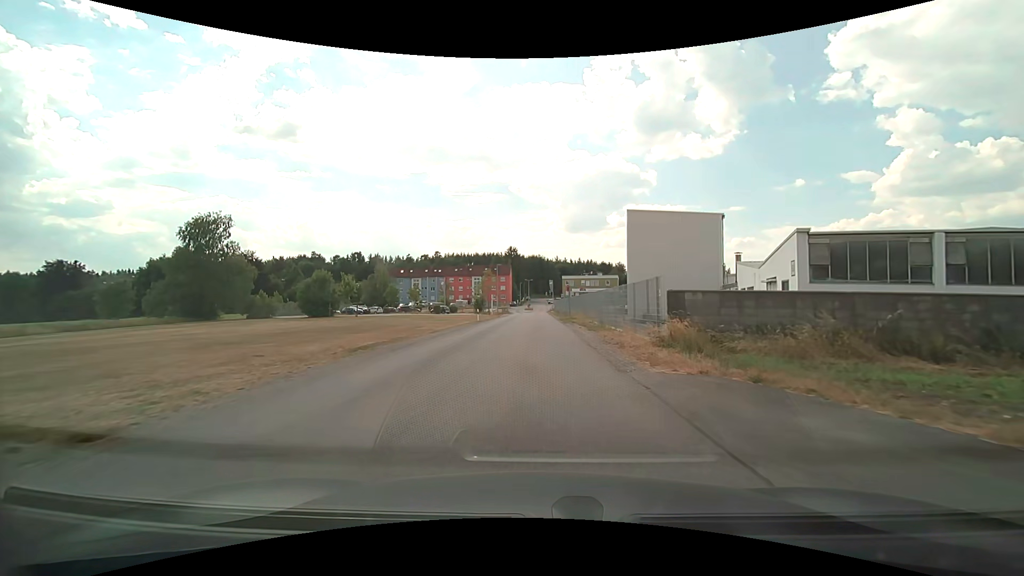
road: unclassified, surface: asphalt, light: Day
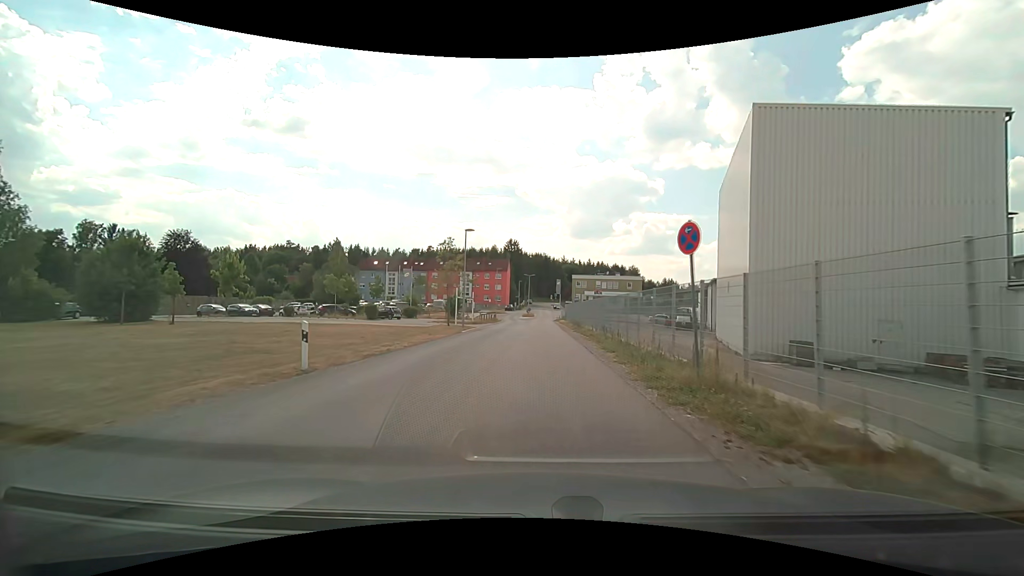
(0.0, +33.2) m; 0°
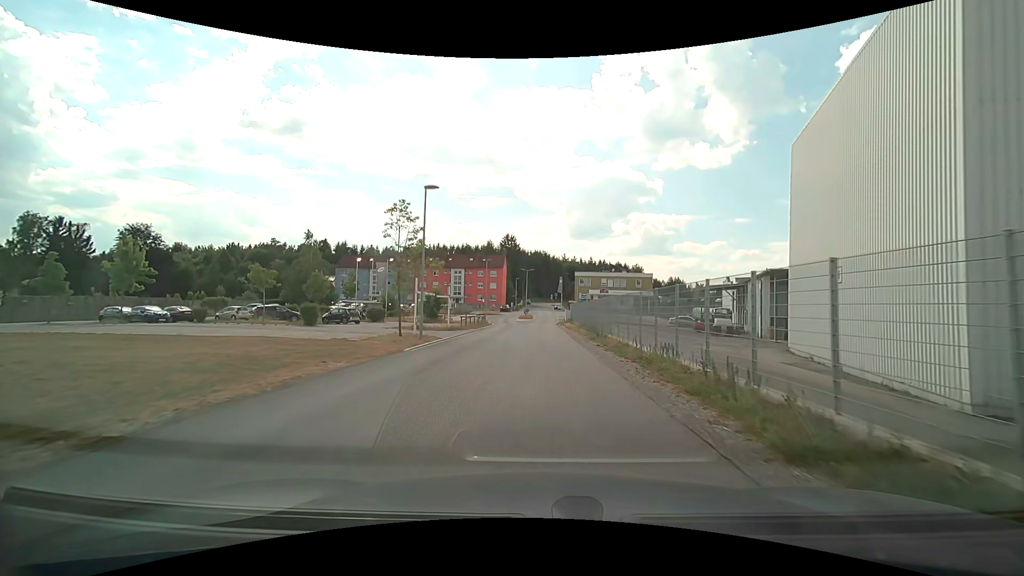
(0.0, +13.0) m; 0°
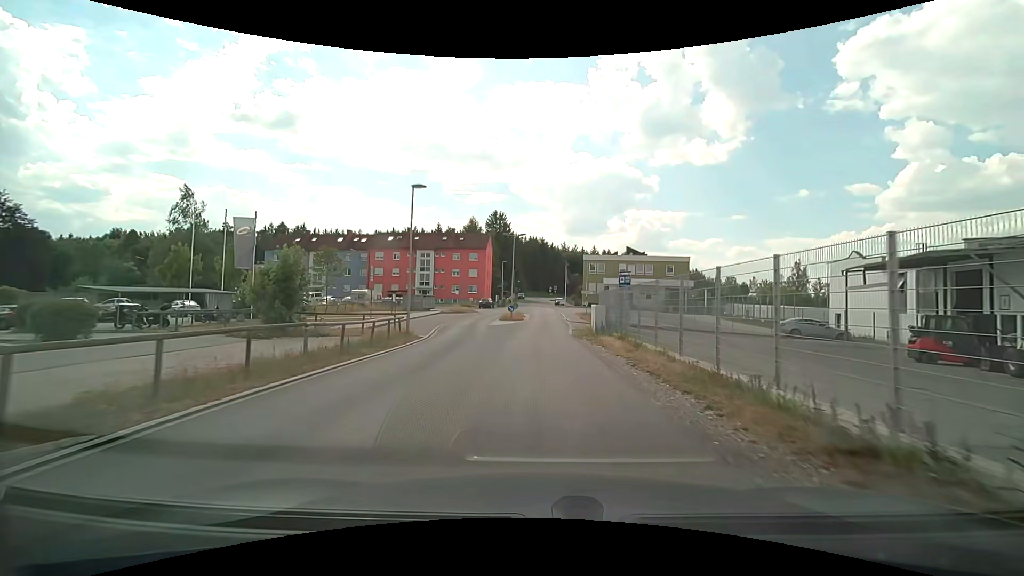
(0.0, +31.8) m; +1°
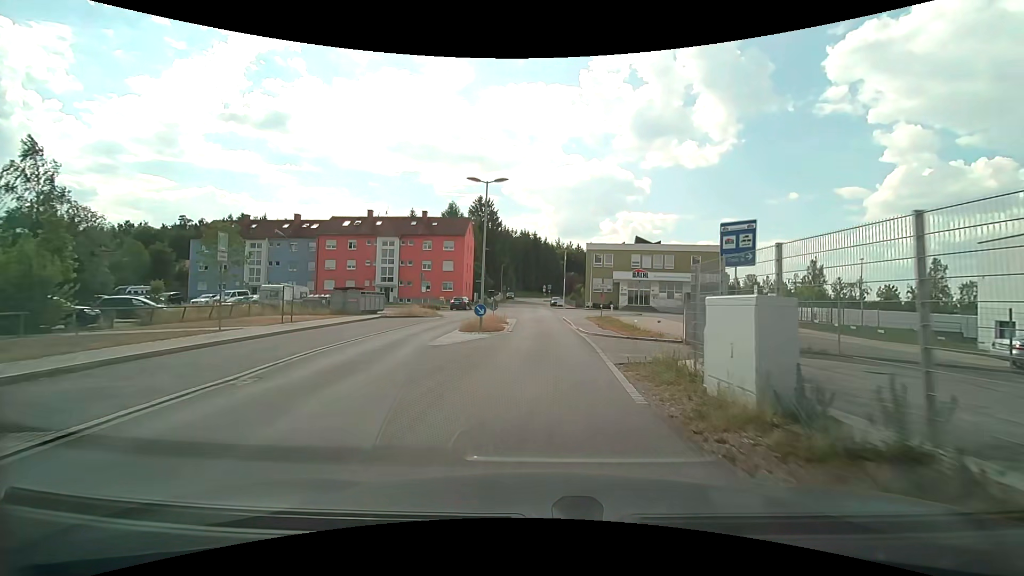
(0.0, +18.6) m; 0°
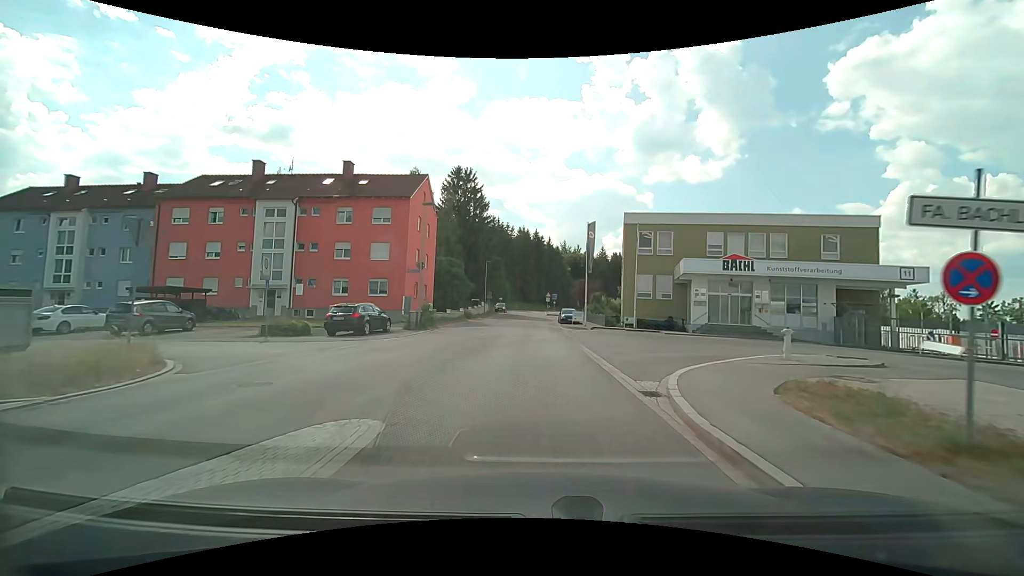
(+0.4, +32.0) m; 0°
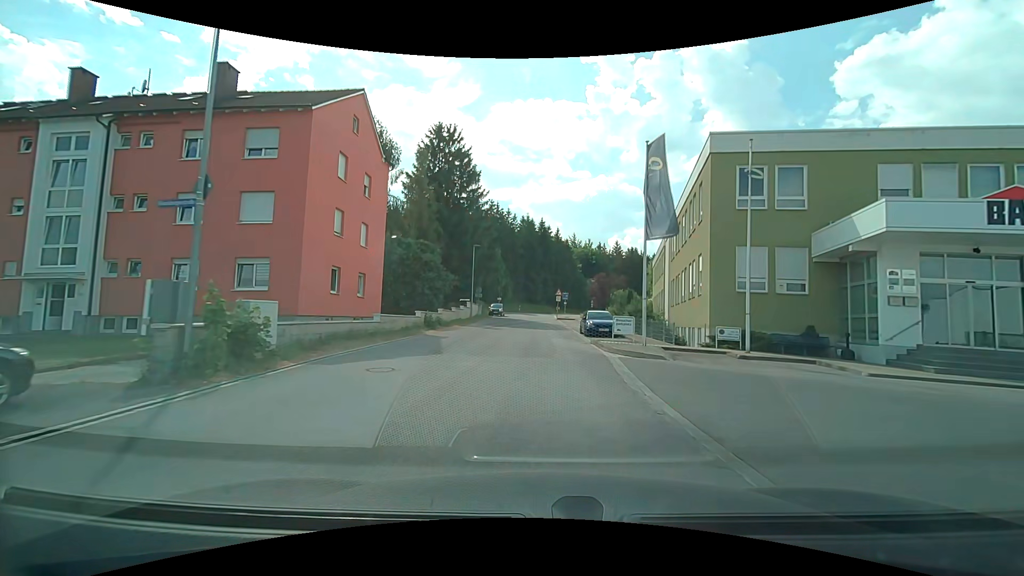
(-0.1, +19.1) m; -1°
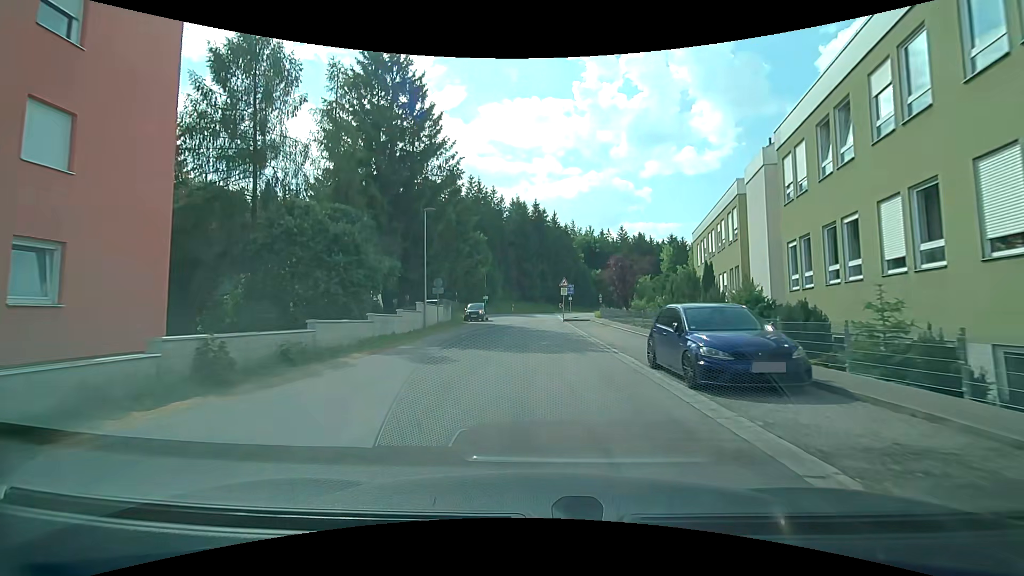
(+0.1, +19.1) m; 0°
(0, +10) (0, +20) (0, +30) (0, +40) (0, +50) (0, +60) (+1, +70) (+2, +80) (+6, +89) (+10, +98) m
